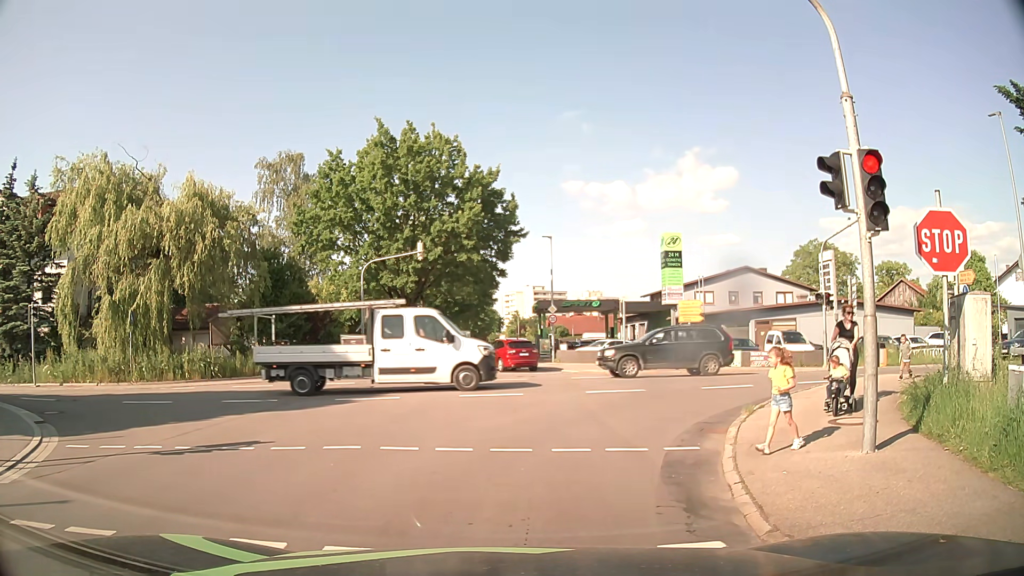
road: tertiary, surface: asphalt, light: Day
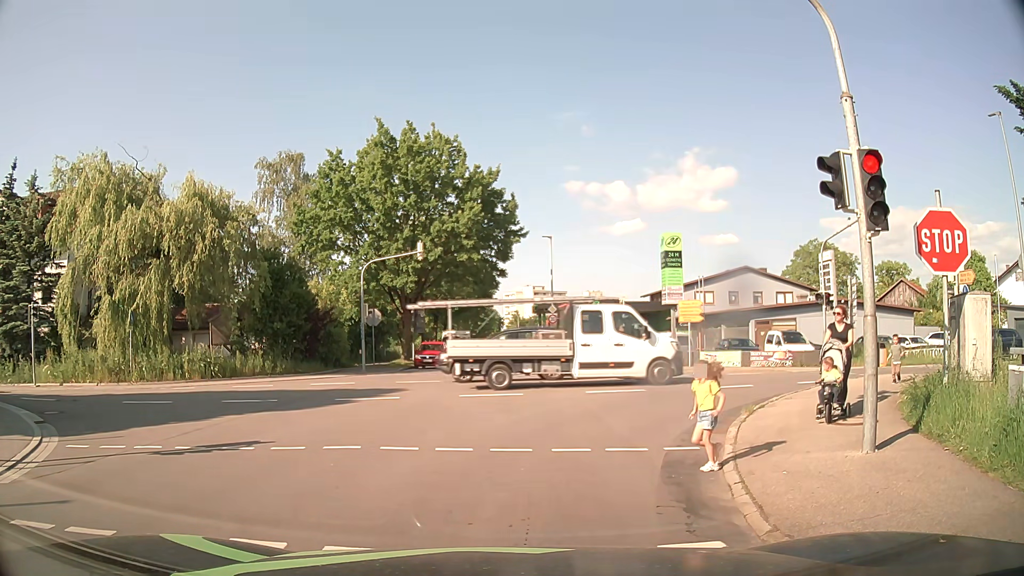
(0.0, 0.0) m; 0°
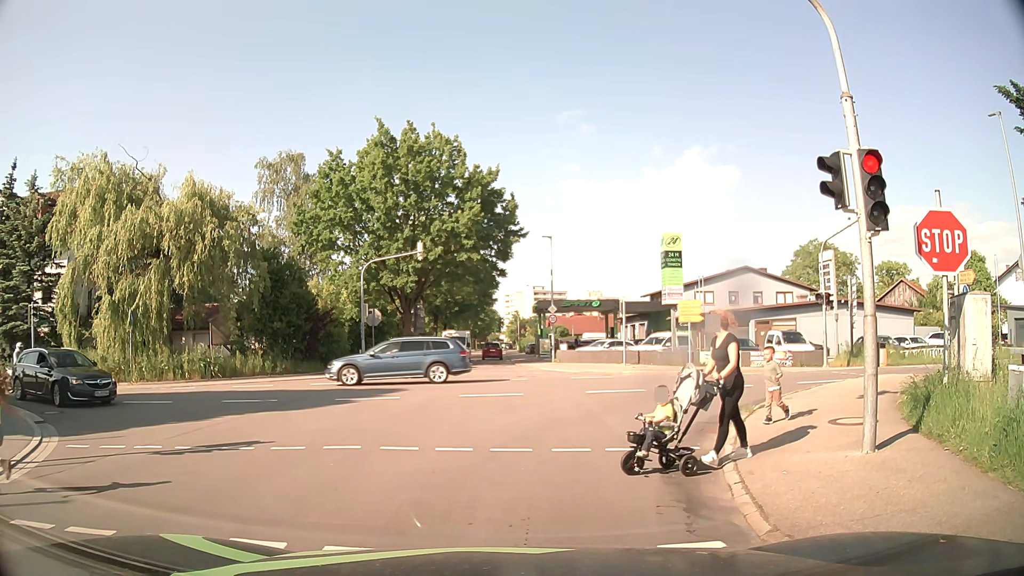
(0.0, 0.0) m; 0°
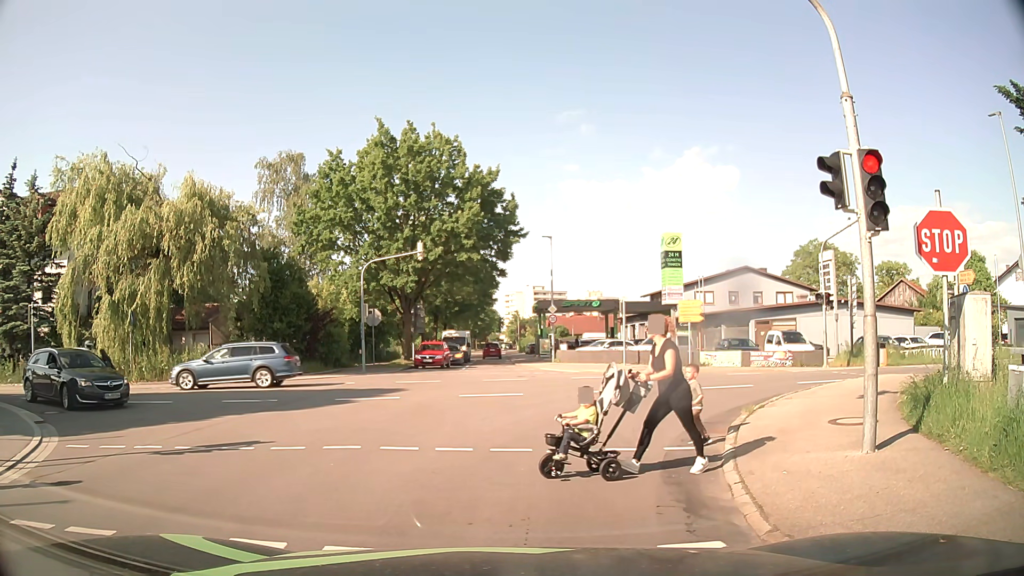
(0.0, 0.0) m; 0°
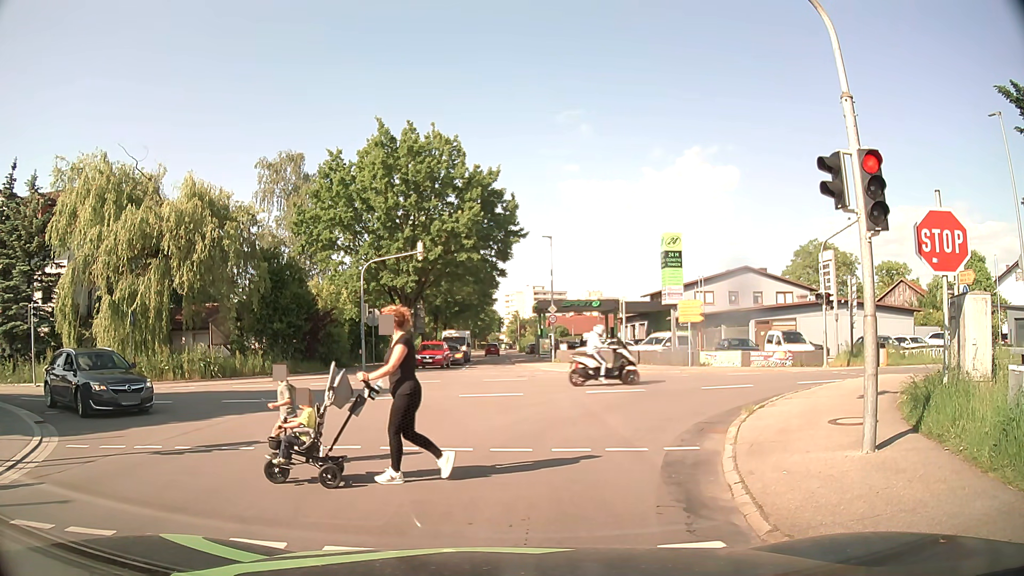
(0.0, 0.0) m; 0°
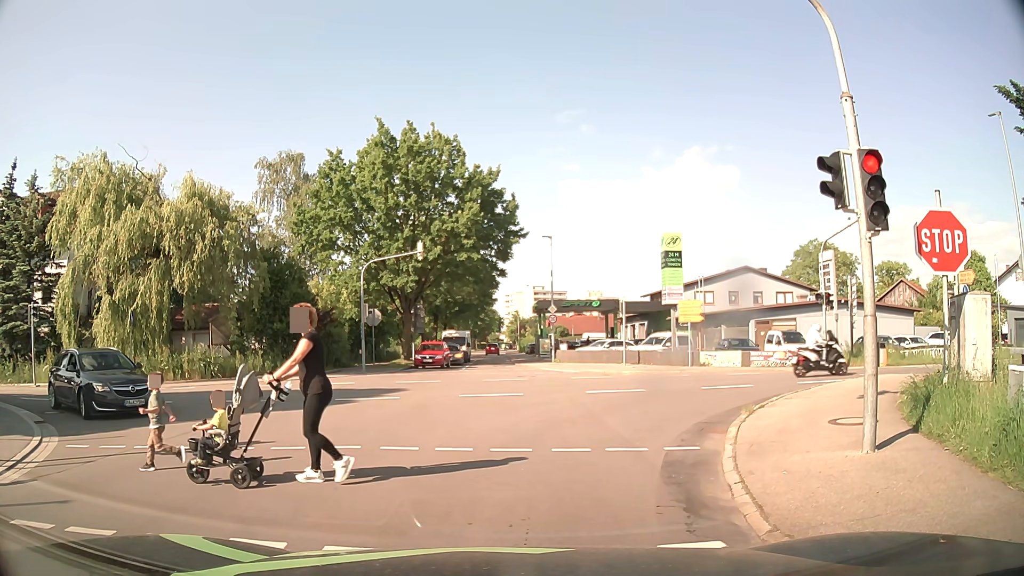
(0.0, 0.0) m; 0°
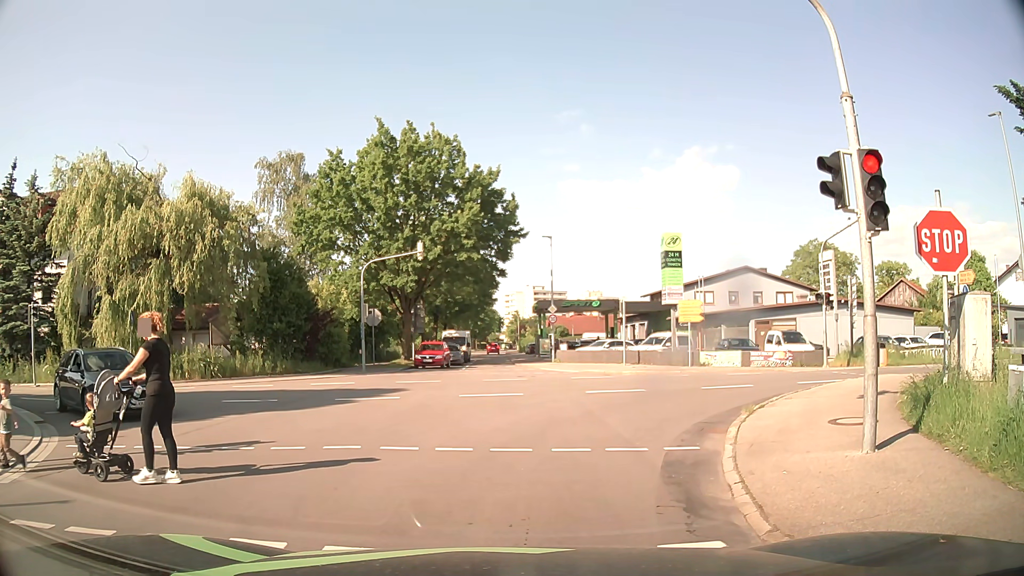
(0.0, 0.0) m; 0°
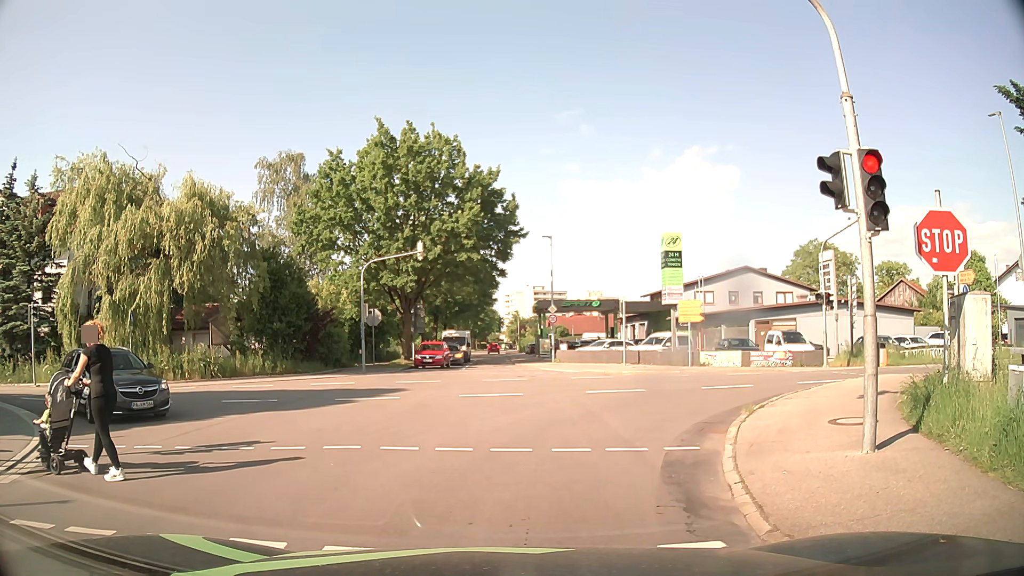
(0.0, 0.0) m; 0°
